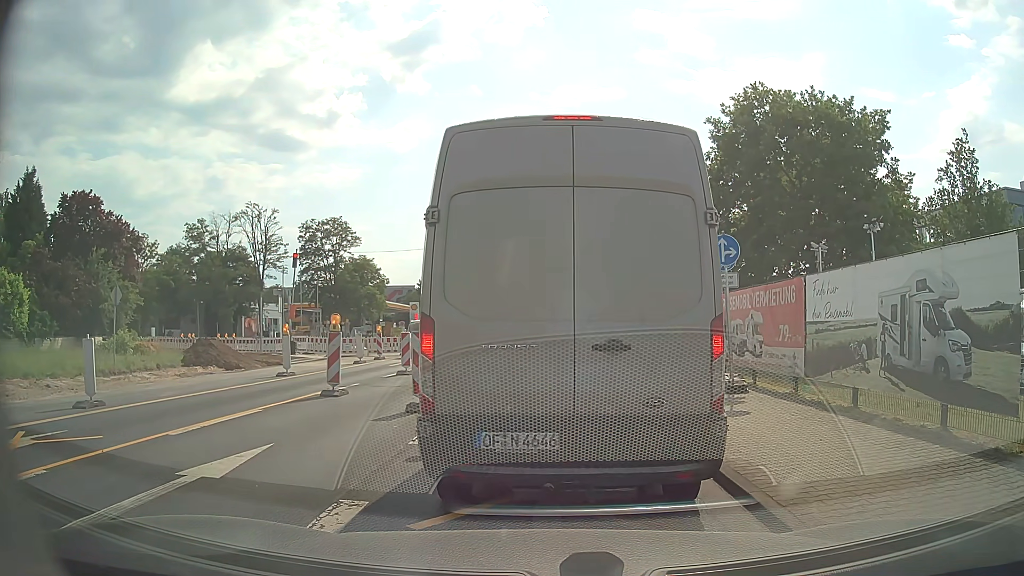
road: secondary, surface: asphalt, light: Day
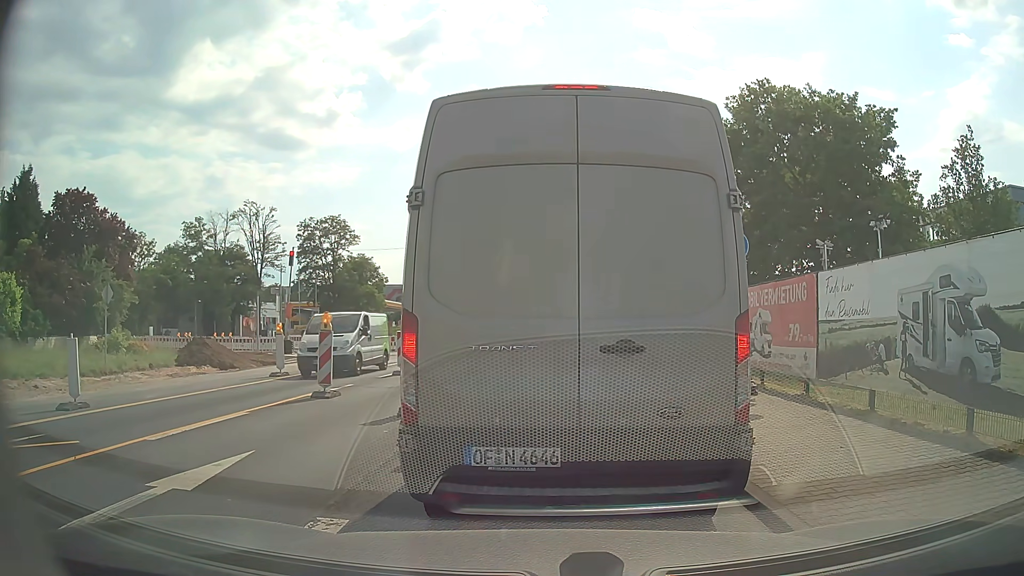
(0.0, +0.5) m; 0°
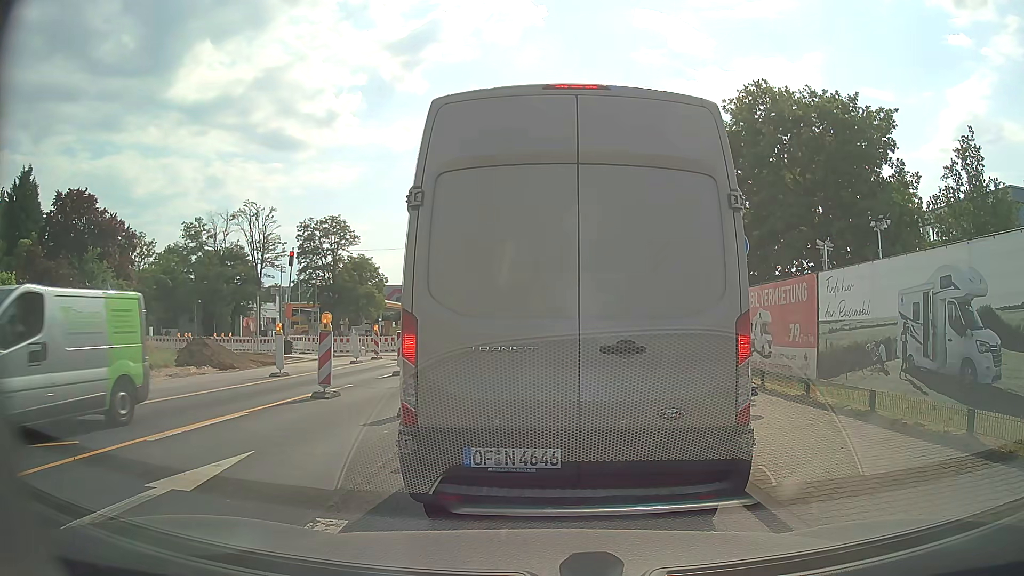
(0.0, +0.1) m; 0°
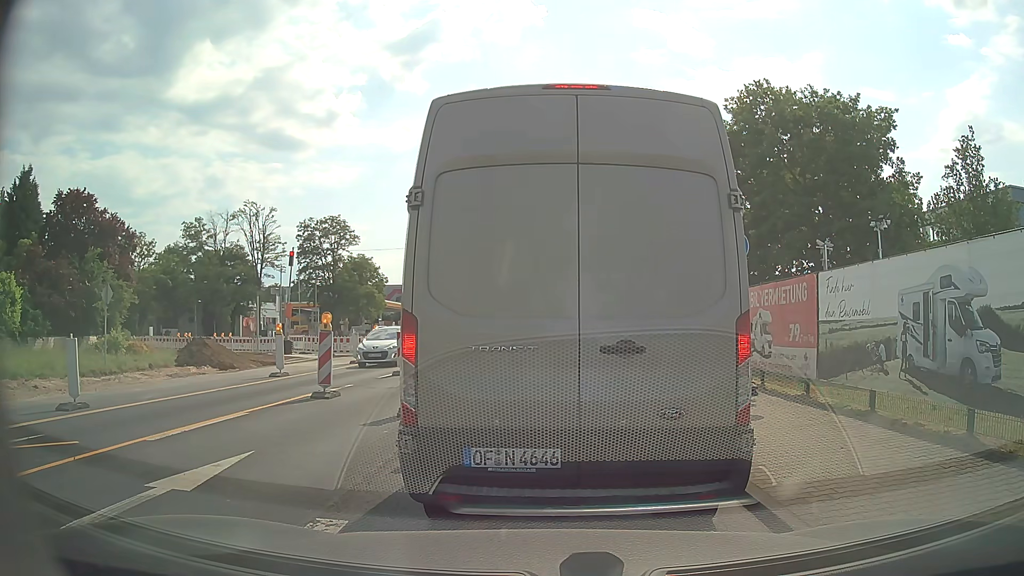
(0.0, 0.0) m; 0°
